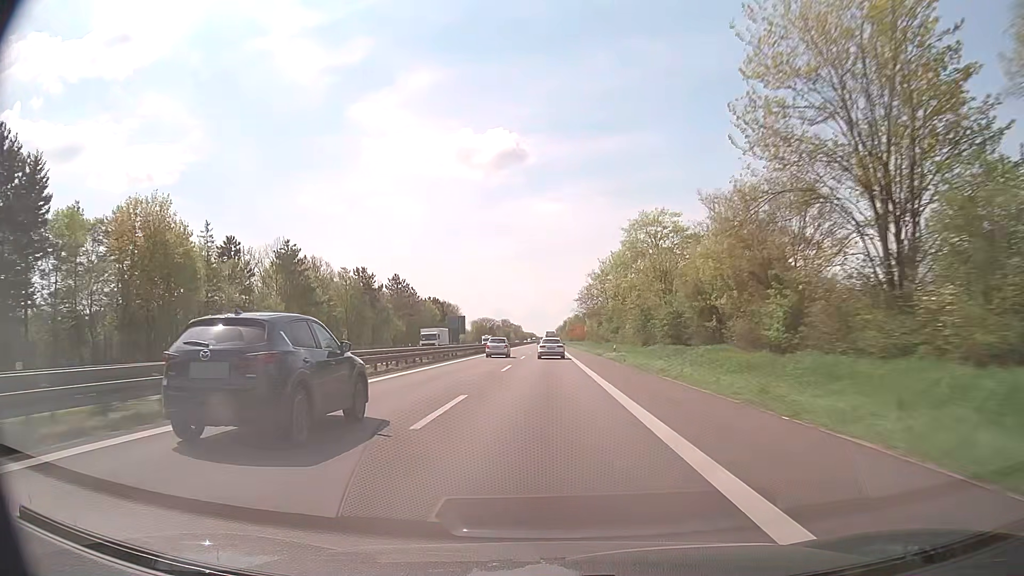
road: trunk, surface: asphalt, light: Day
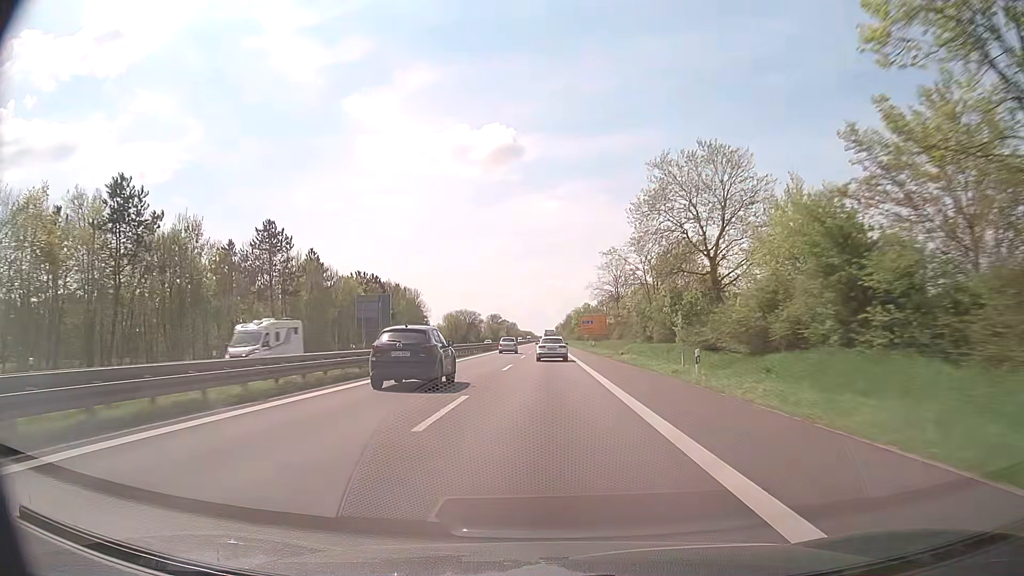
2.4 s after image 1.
(+0.2, +76.8) m; 0°
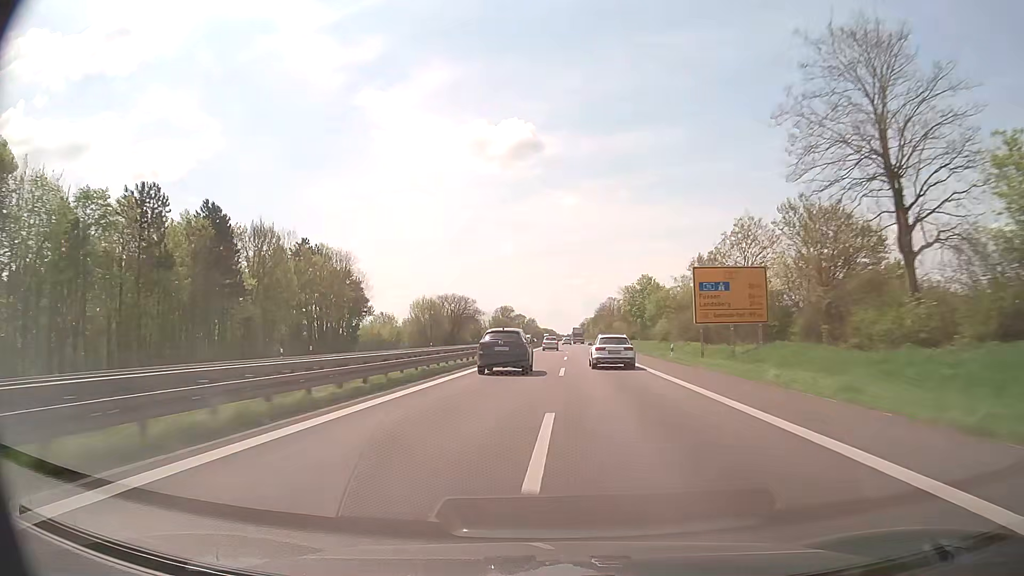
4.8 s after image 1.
(-1.4, +79.2) m; -2°
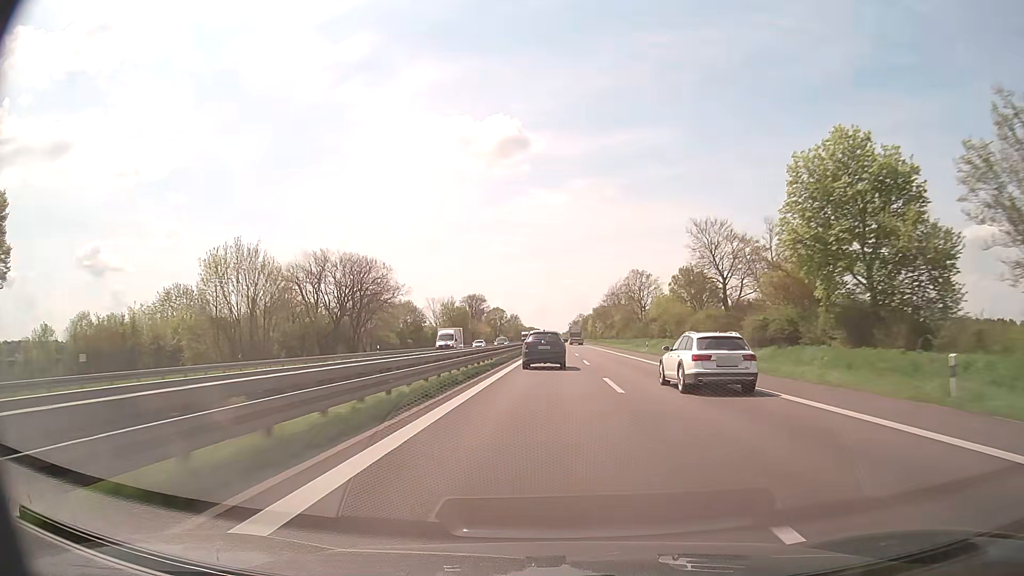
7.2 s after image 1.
(+0.9, +79.6) m; +1°
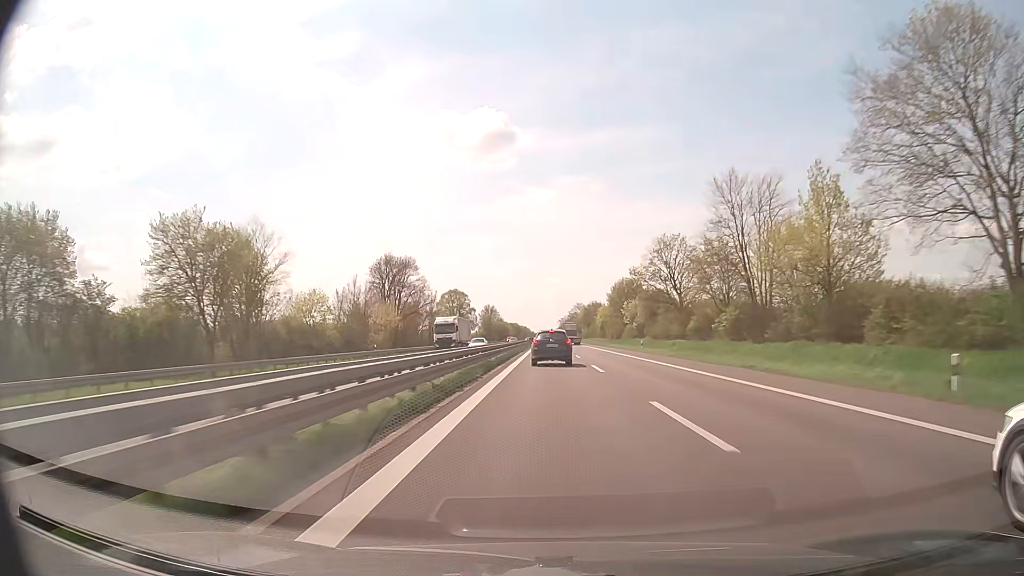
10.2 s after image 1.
(+0.9, +98.9) m; +1°
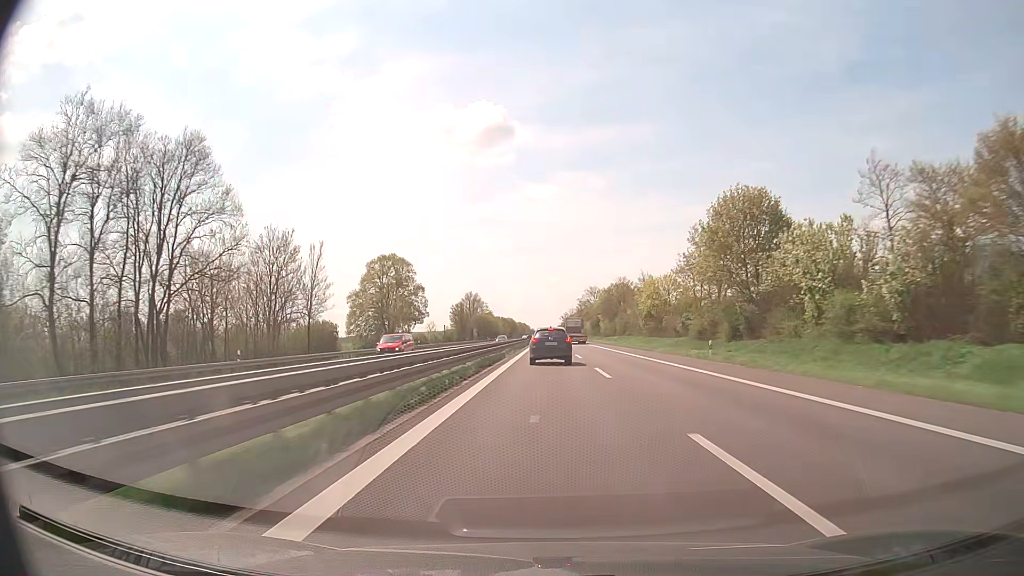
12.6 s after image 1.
(+0.1, +76.6) m; 0°
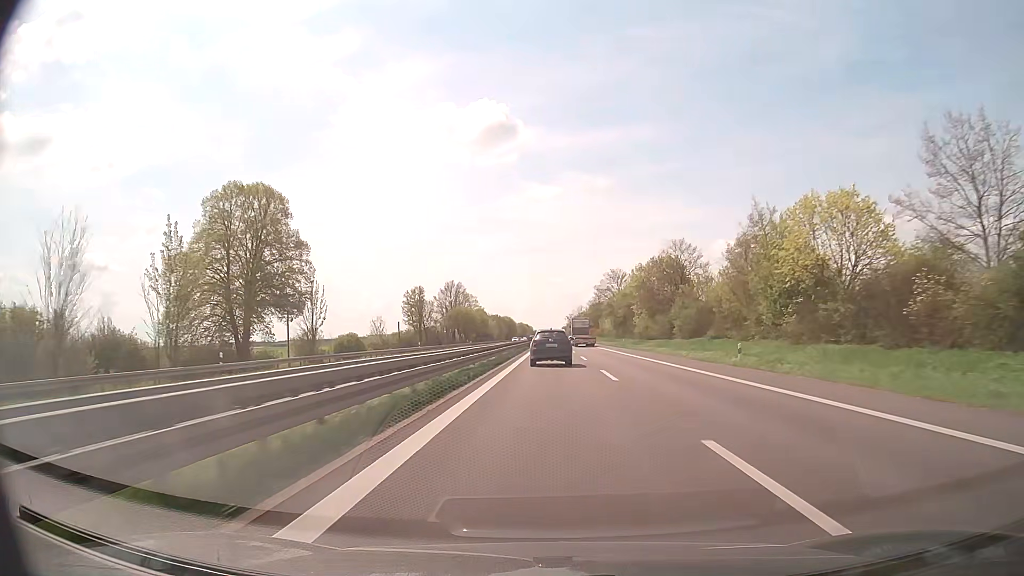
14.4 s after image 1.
(-0.1, +54.3) m; 0°
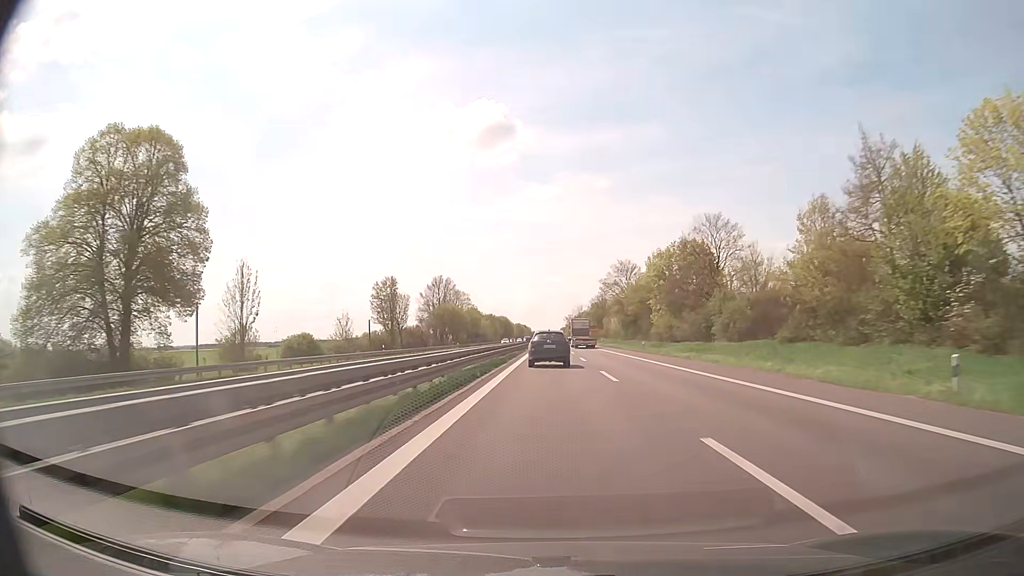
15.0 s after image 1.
(0.0, +17.8) m; 0°
(0, +10) (0, +20) (0, +30) (0, +40) (0, +50) (0, +60) (0, +70) (0, +80) (+1, +90) (+1, +100) m
